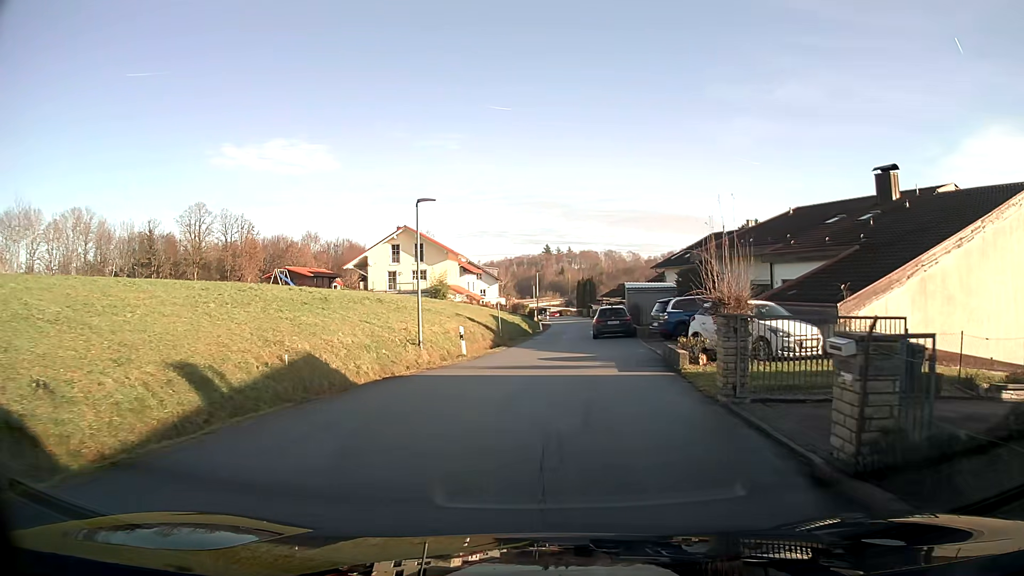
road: residential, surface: asphalt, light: Day
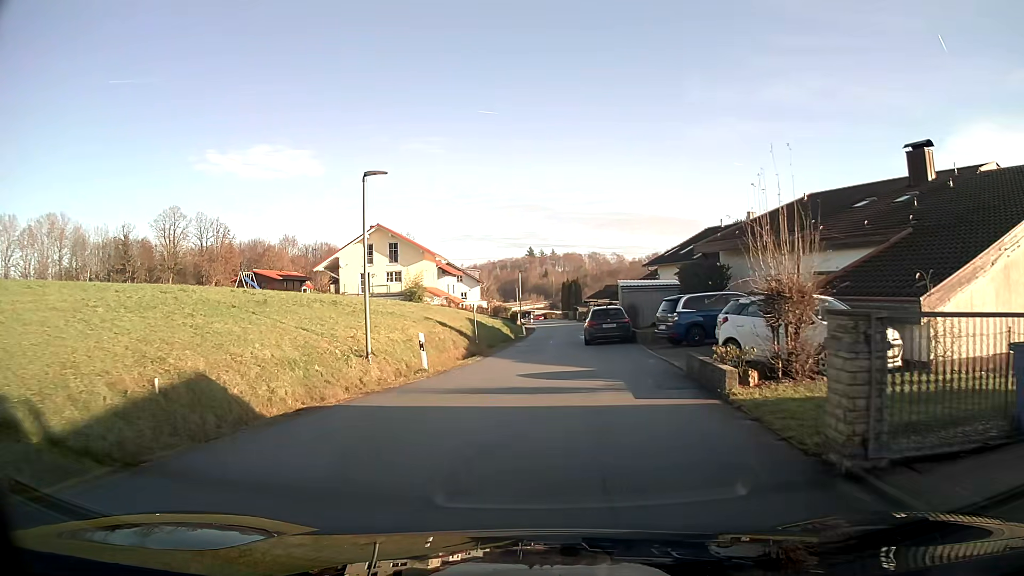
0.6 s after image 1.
(0.0, +4.7) m; 0°
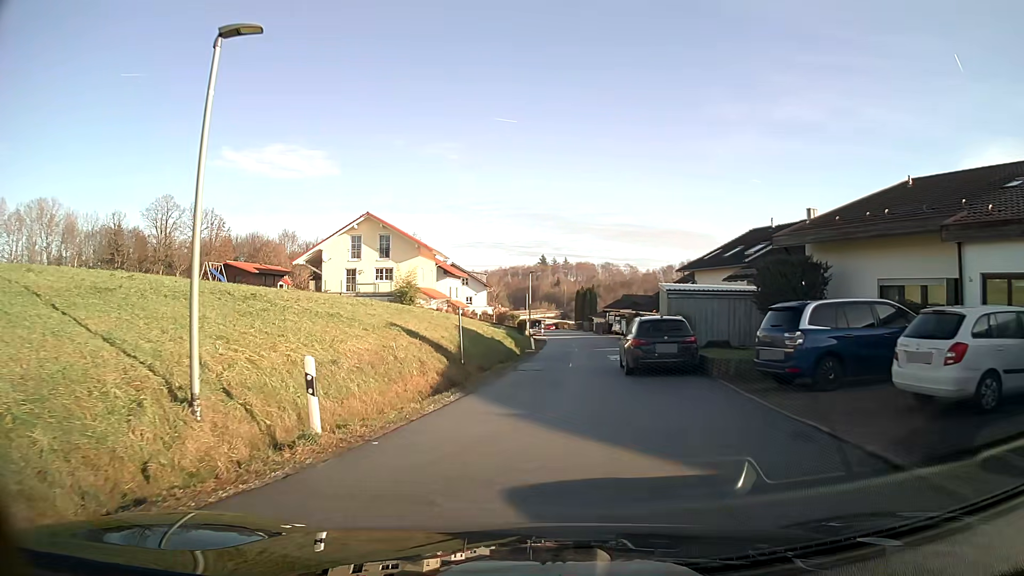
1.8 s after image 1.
(-0.1, +9.4) m; -1°
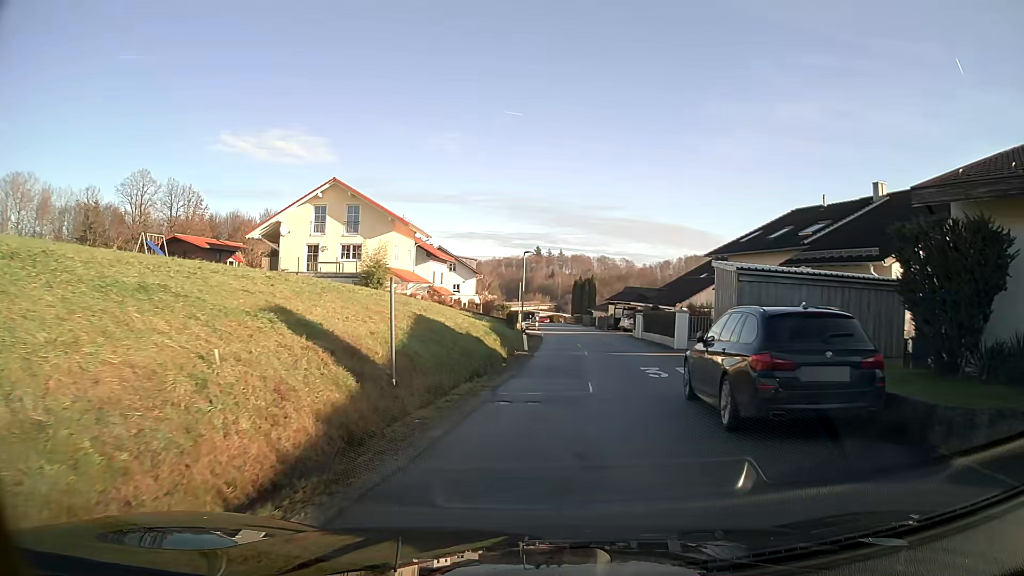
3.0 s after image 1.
(+0.1, +9.3) m; +2°
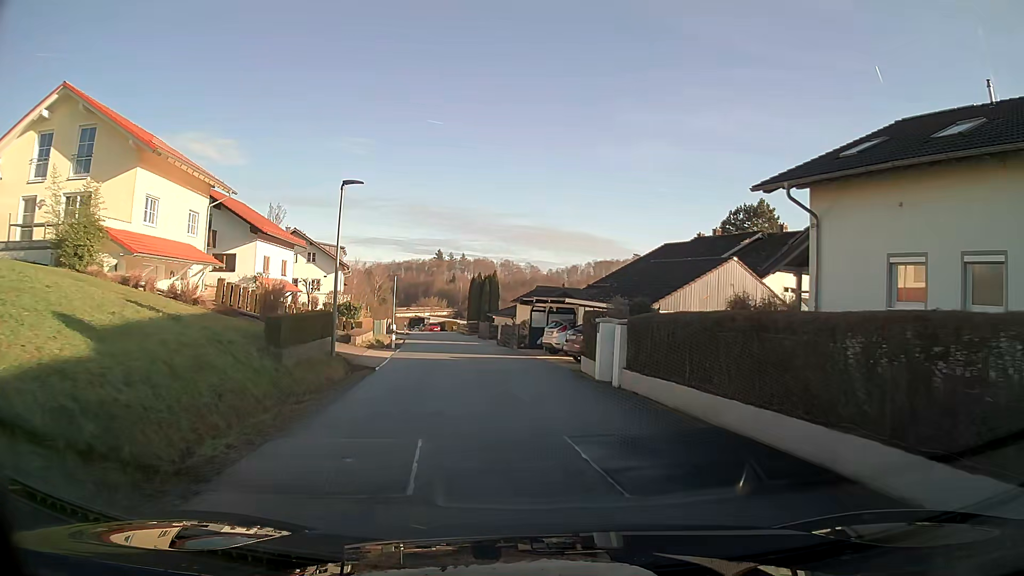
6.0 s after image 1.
(+1.8, +23.0) m; +6°
(0, +10) (-1, +20) (-2, +30) (-4, +40) (-5, +50) (-6, +60) (-8, +69) (-11, +79) (-14, +89) (-17, +98) m
